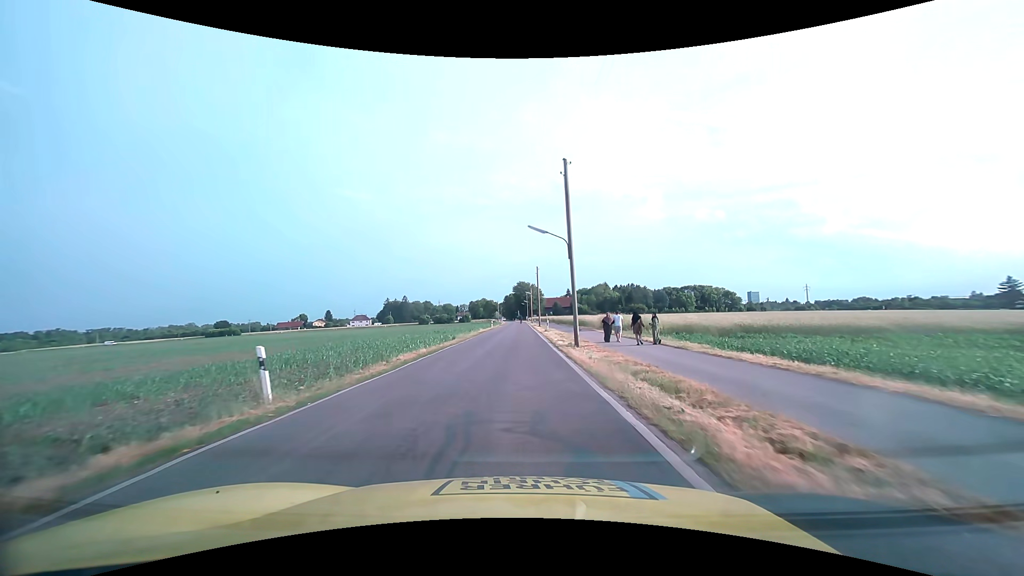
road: tertiary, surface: asphalt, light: Day
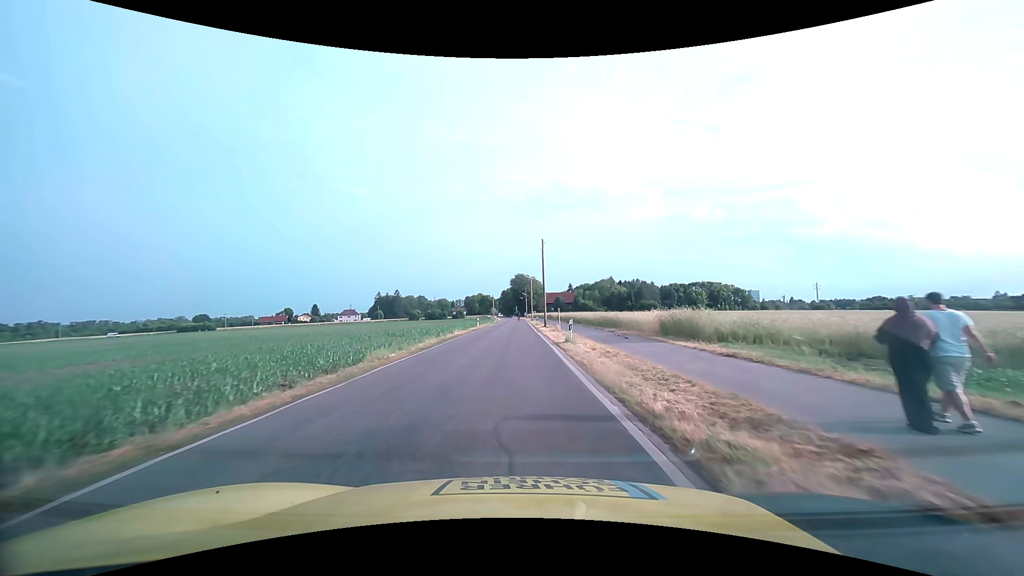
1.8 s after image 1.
(-0.1, +22.8) m; 0°
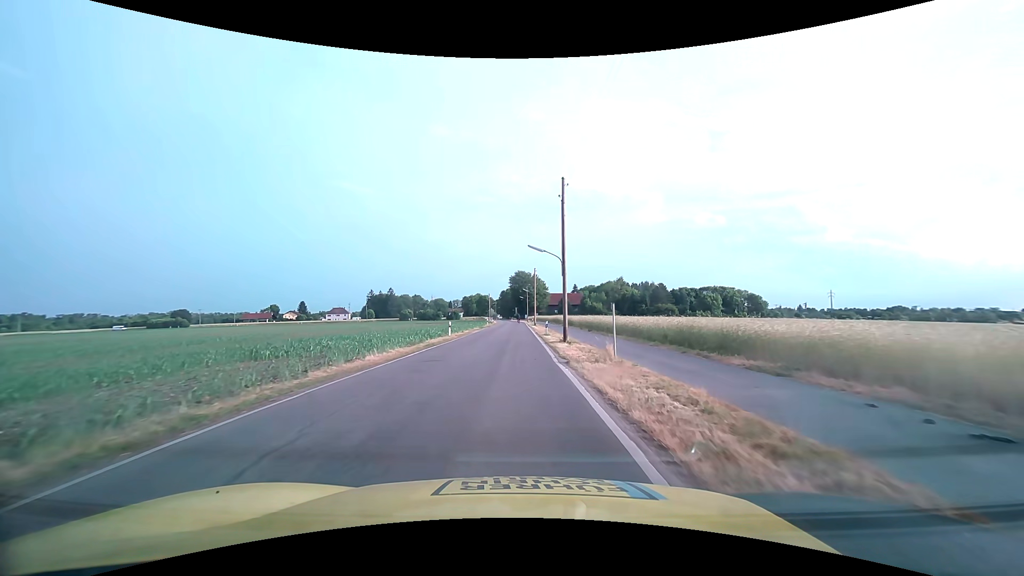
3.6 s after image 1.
(0.0, +22.9) m; 0°
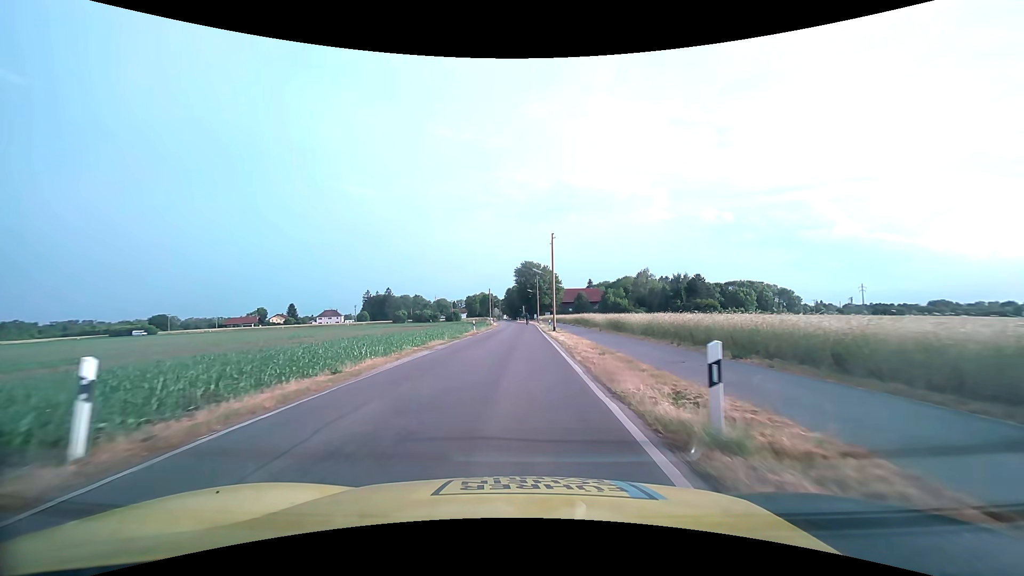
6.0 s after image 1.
(-0.2, +30.8) m; -1°
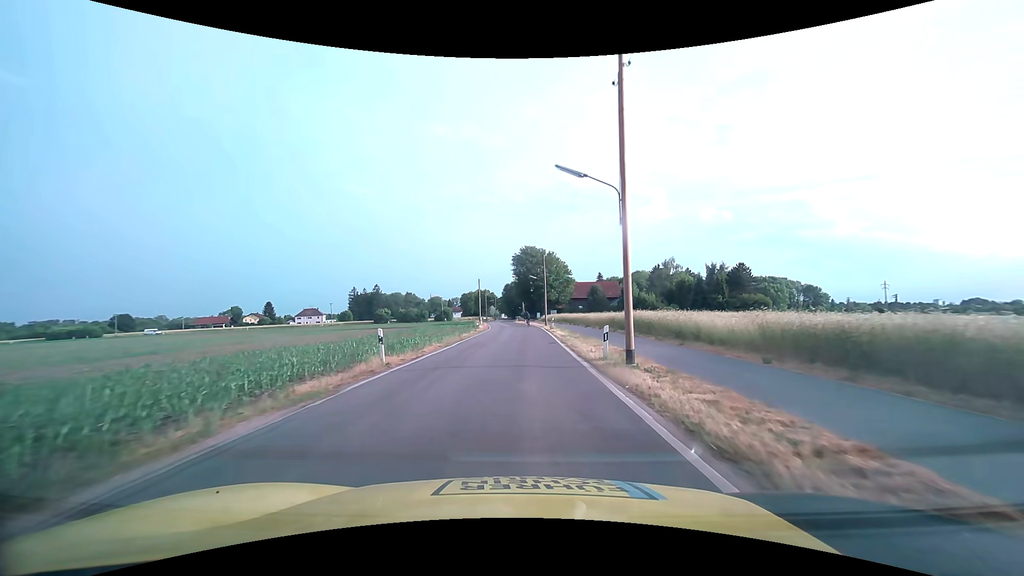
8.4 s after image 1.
(-0.1, +30.2) m; 0°
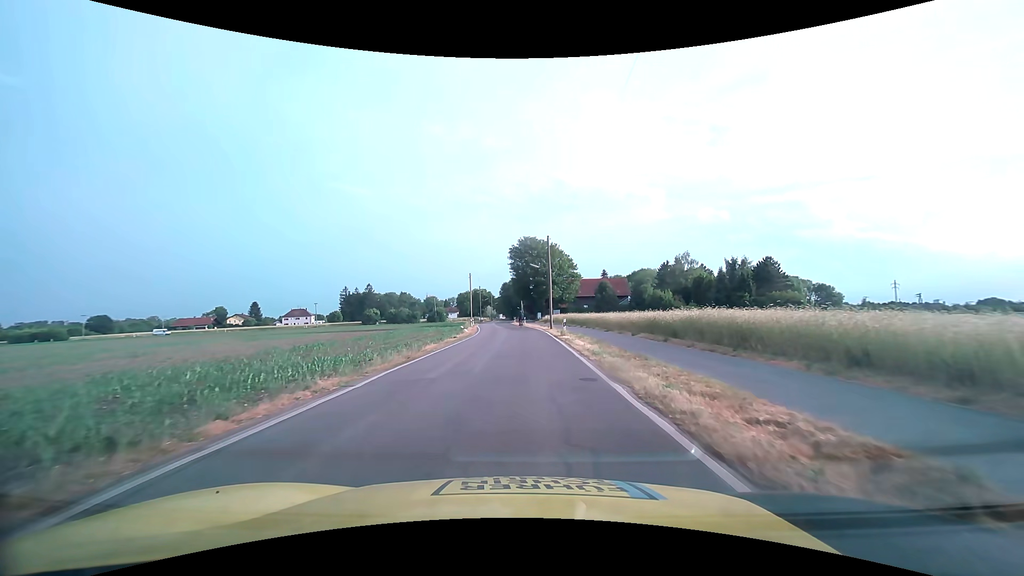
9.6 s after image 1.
(0.0, +14.2) m; 0°
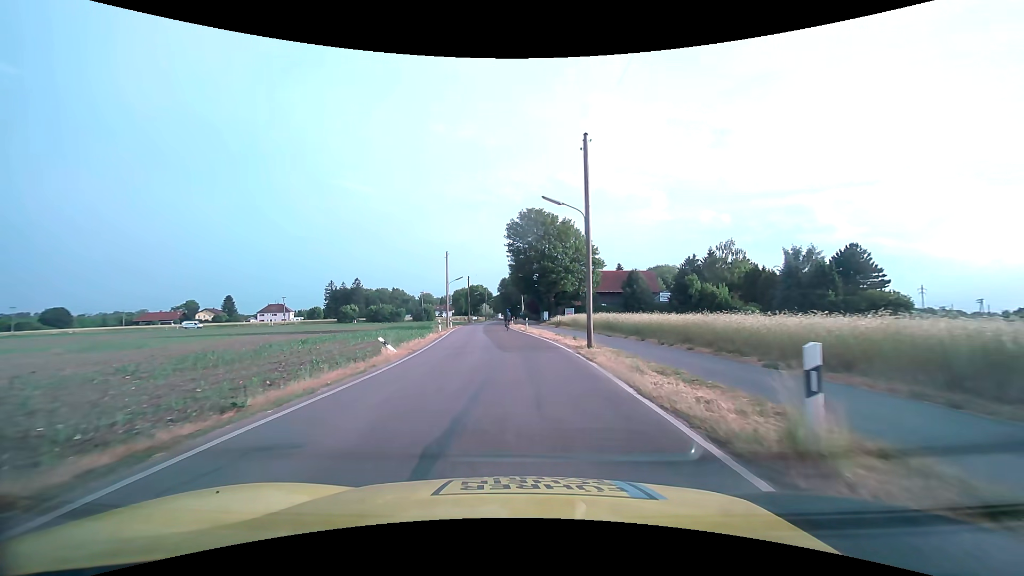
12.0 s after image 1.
(0.0, +27.0) m; 0°
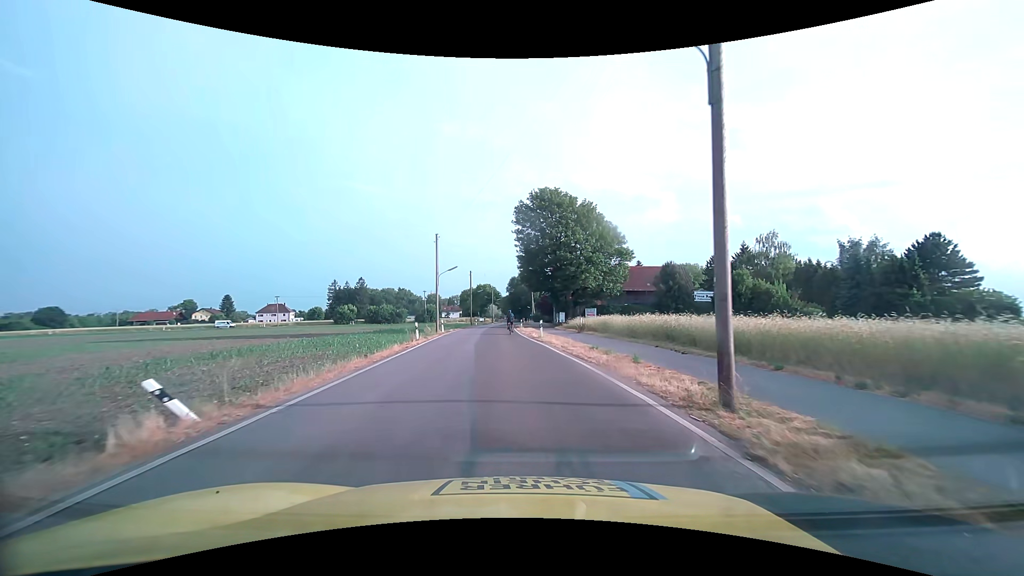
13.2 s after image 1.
(-0.1, +12.8) m; -1°
(0, +10) (0, +20) (-1, +30) (-2, +40) (-2, +50) (-2, +60) (-2, +70) (-2, +80) (-2, +90) (-2, +100) m
